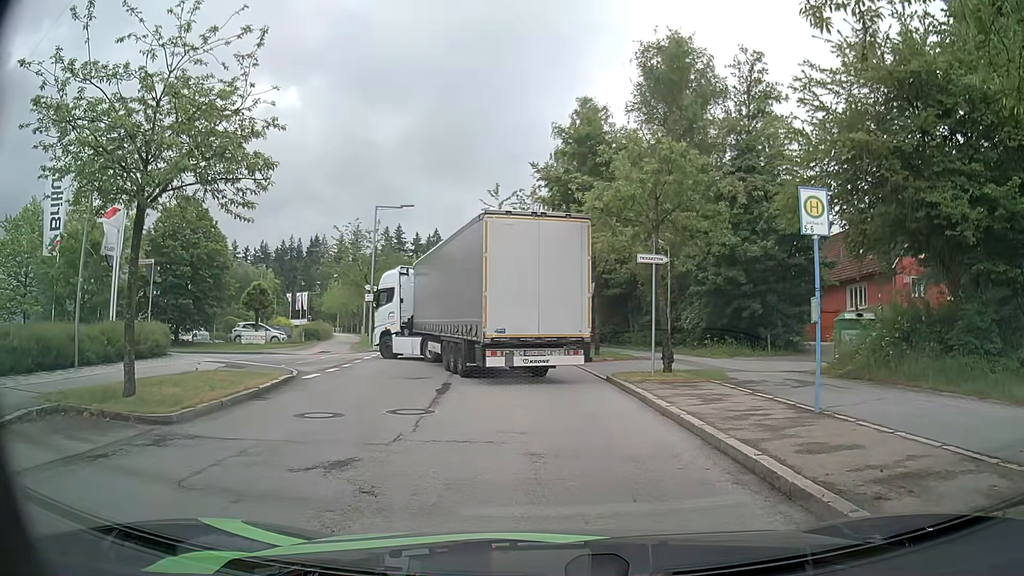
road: residential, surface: asphalt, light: Day
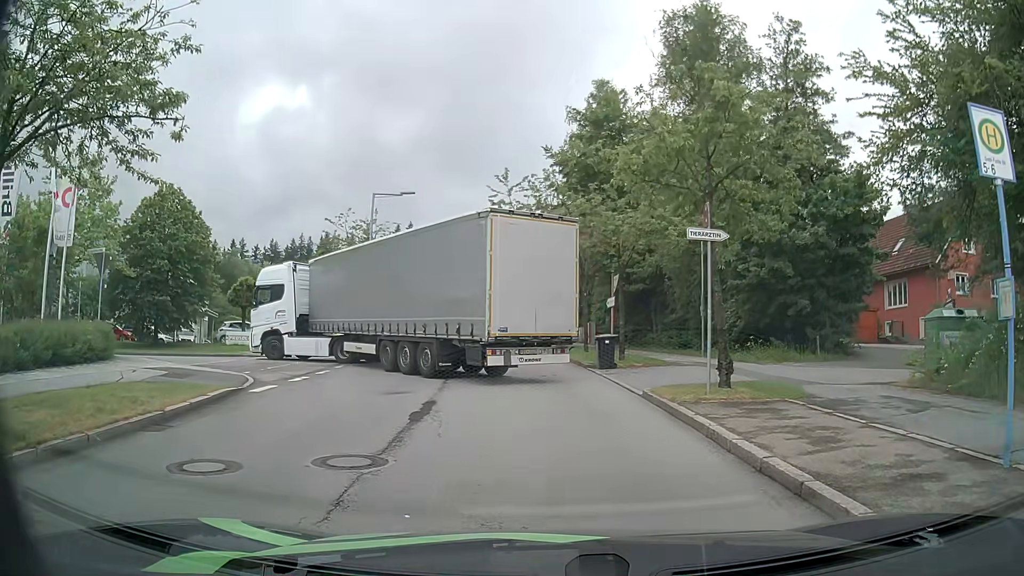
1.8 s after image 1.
(0.0, +4.2) m; -2°
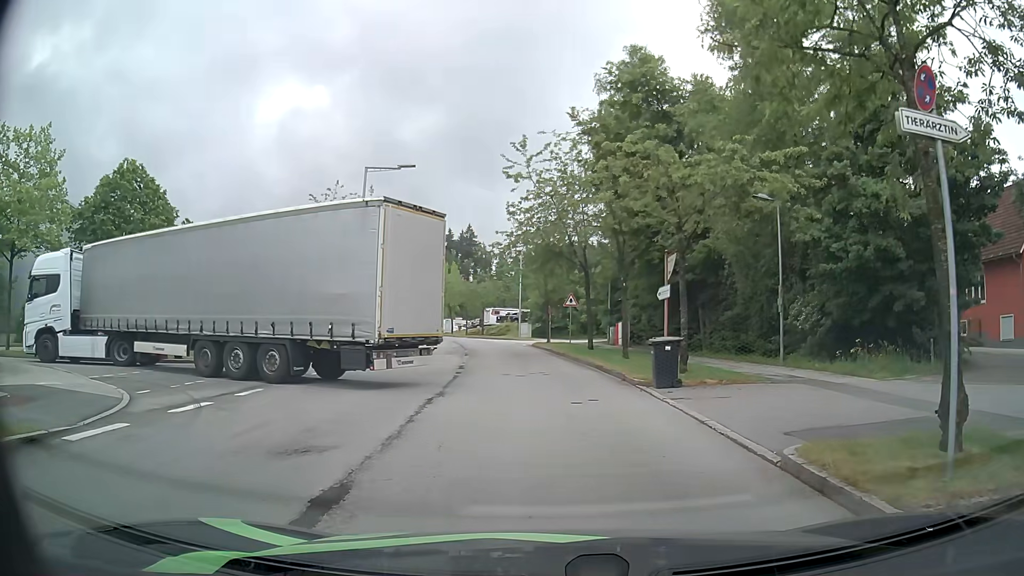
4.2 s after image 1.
(0.0, +6.8) m; 0°
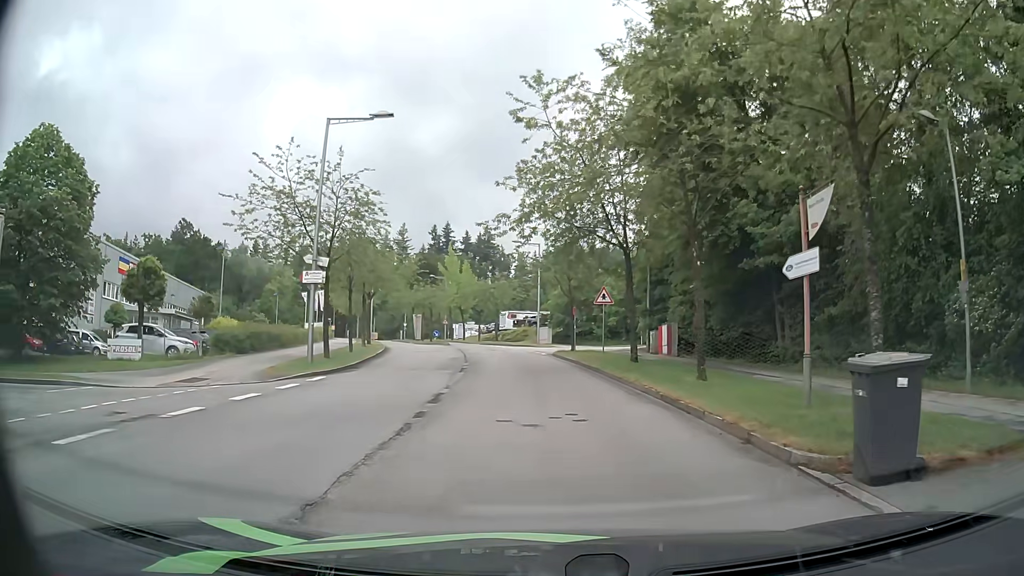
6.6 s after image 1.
(-0.3, +9.4) m; -3°
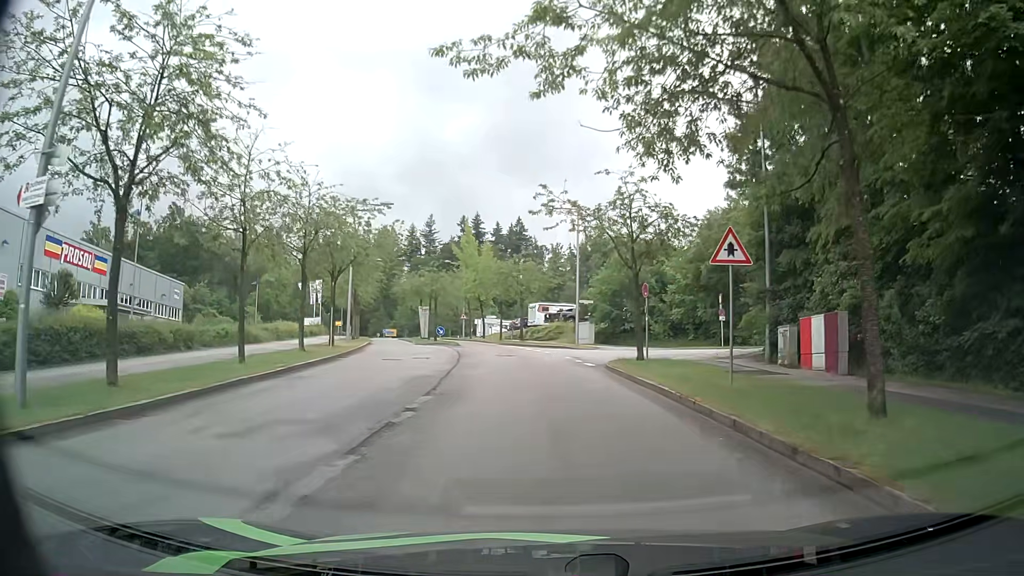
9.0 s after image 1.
(-0.3, +16.2) m; -3°
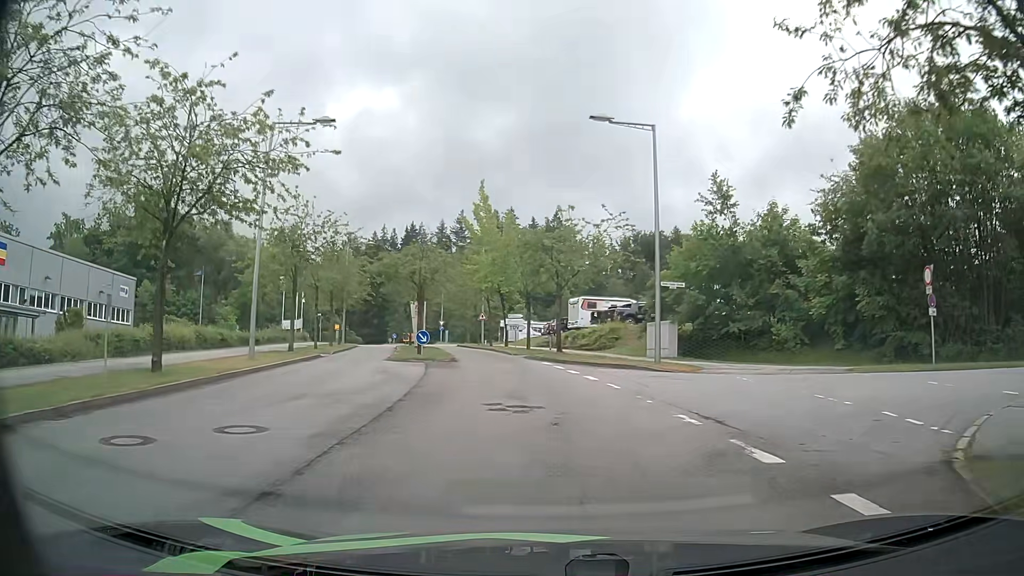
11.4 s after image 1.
(-0.4, +19.3) m; -3°
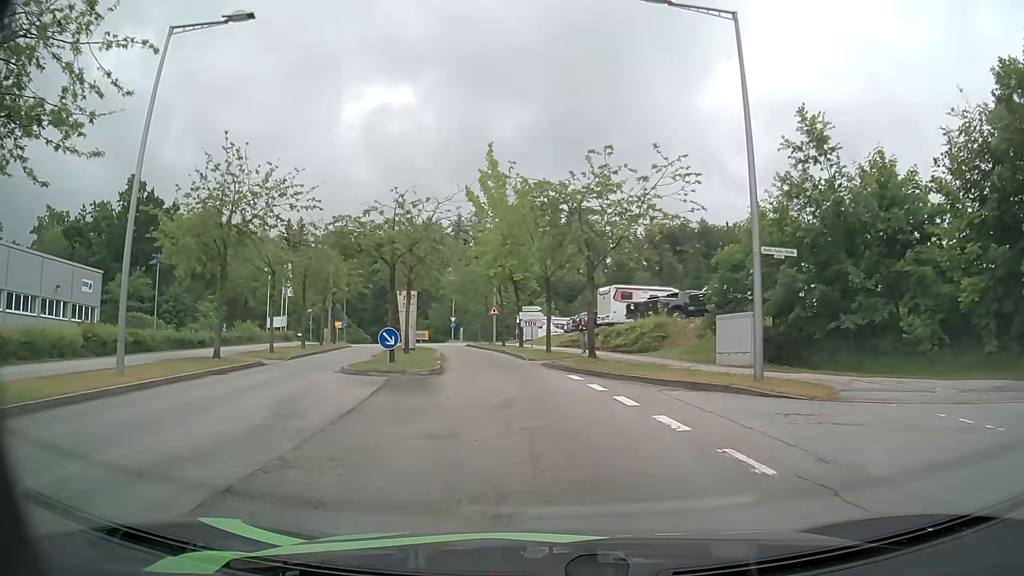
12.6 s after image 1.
(-0.2, +9.6) m; -2°
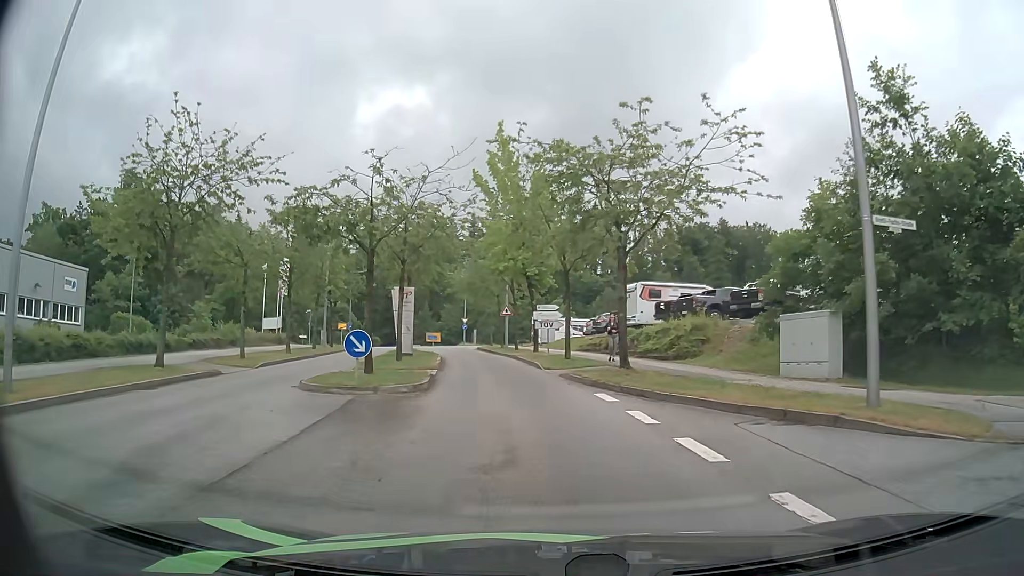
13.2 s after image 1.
(-0.1, +4.8) m; -1°
(0, +10) (-1, +20) (-3, +30) (-4, +40) (-7, +49) (-8, +59) (-4, +68) (+5, +73) (+14, +76) (+23, +80) m
